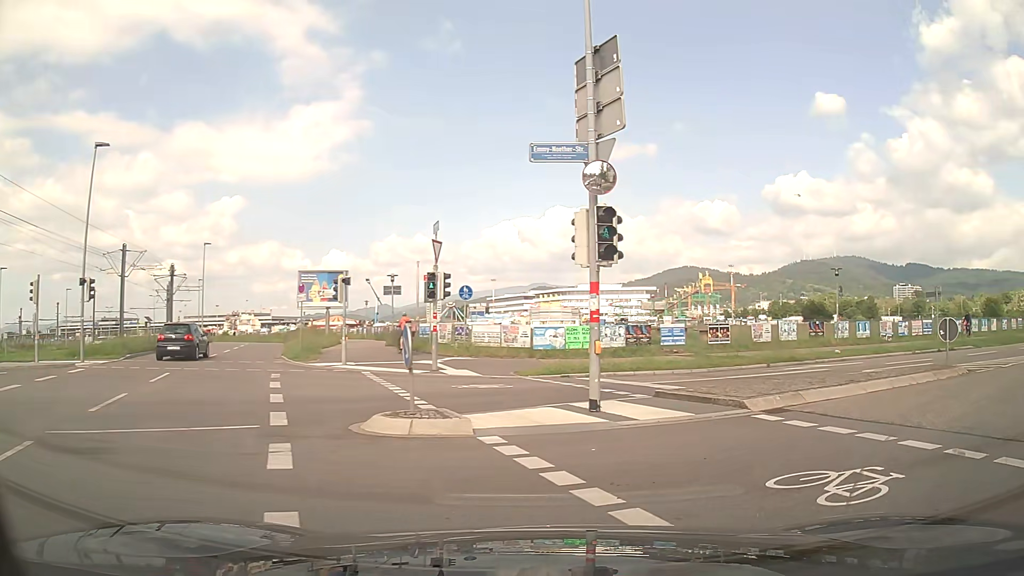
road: secondary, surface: asphalt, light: Day
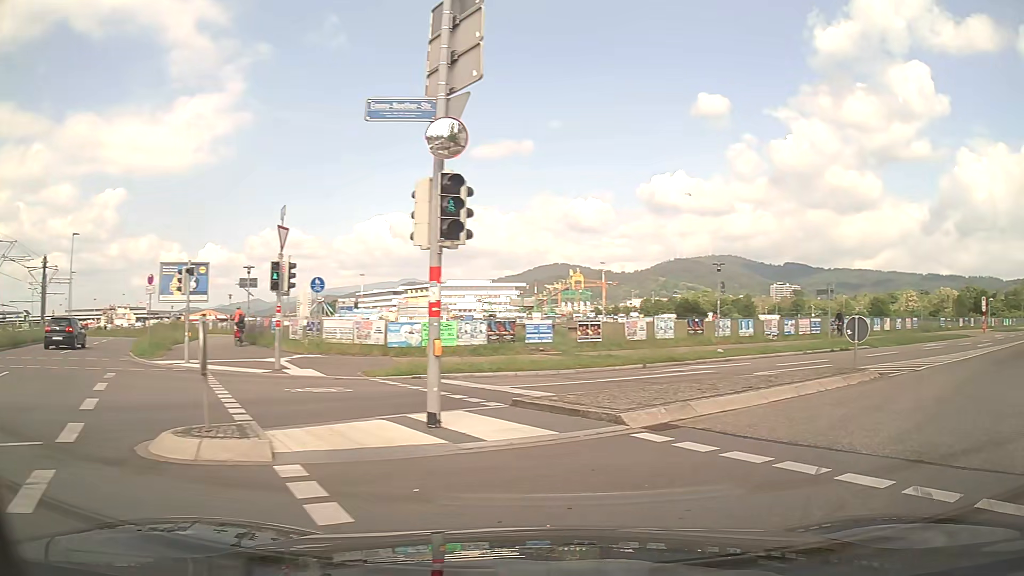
(+0.1, +2.0) m; +10°
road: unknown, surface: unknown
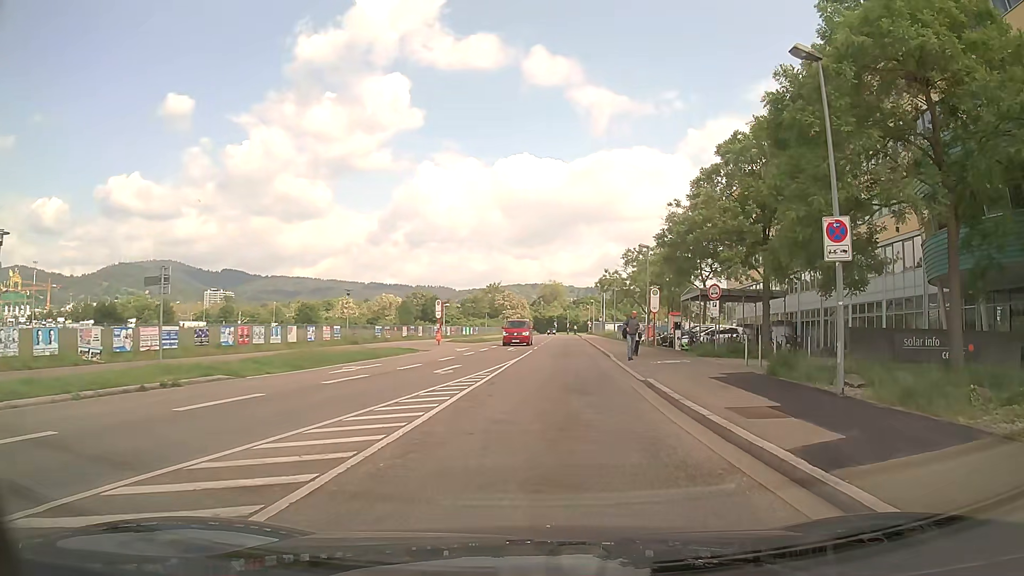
(+7.6, +12.5) m; +47°
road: unclassified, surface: asphalt
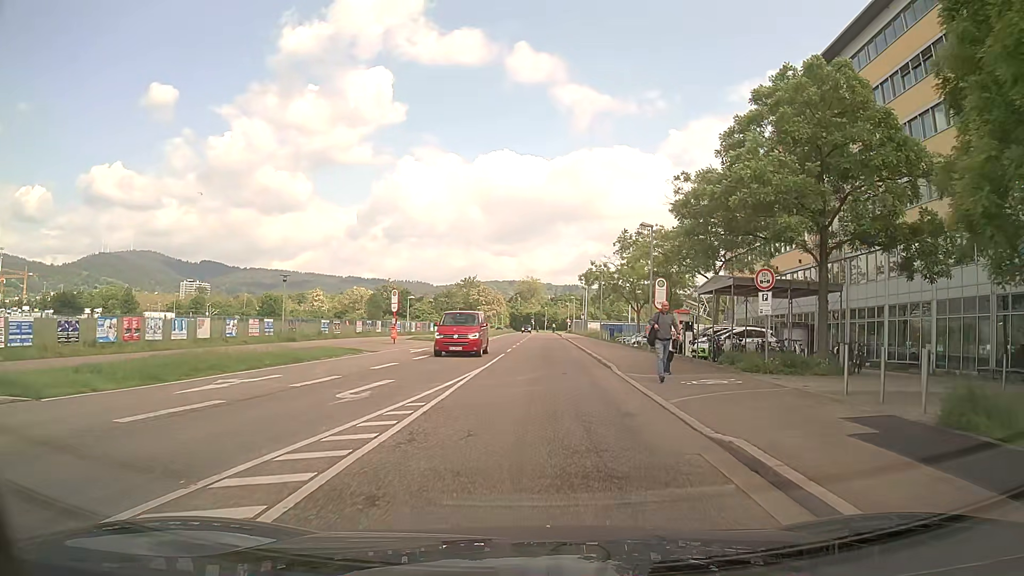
(+0.1, +8.3) m; +1°
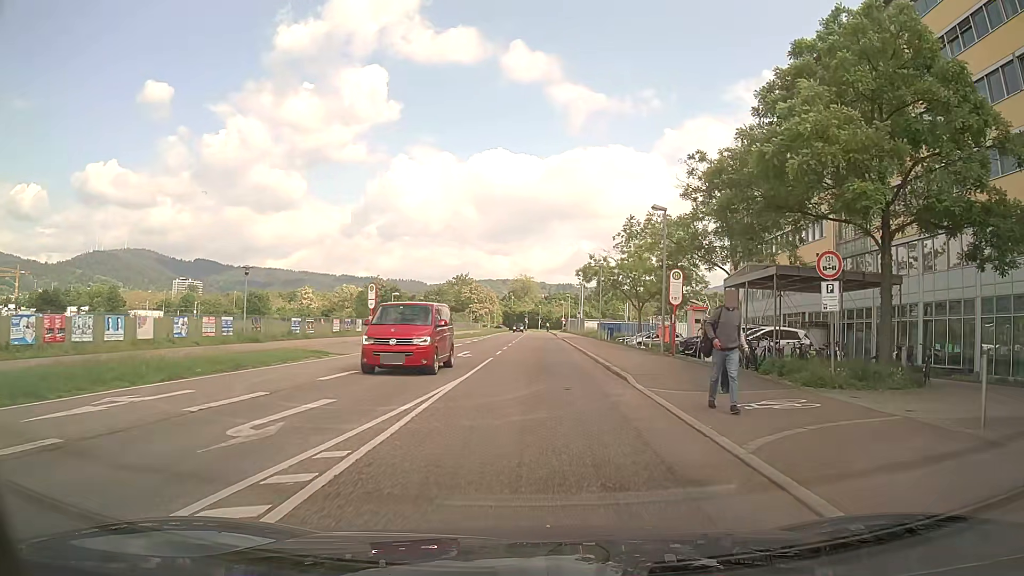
(0.0, +4.6) m; +1°
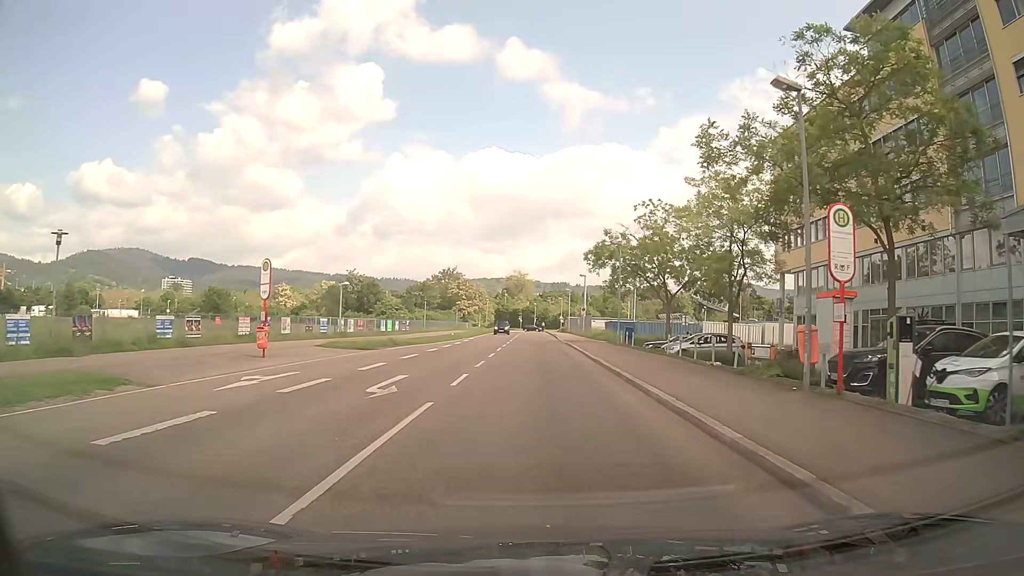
(0.0, +15.0) m; 0°
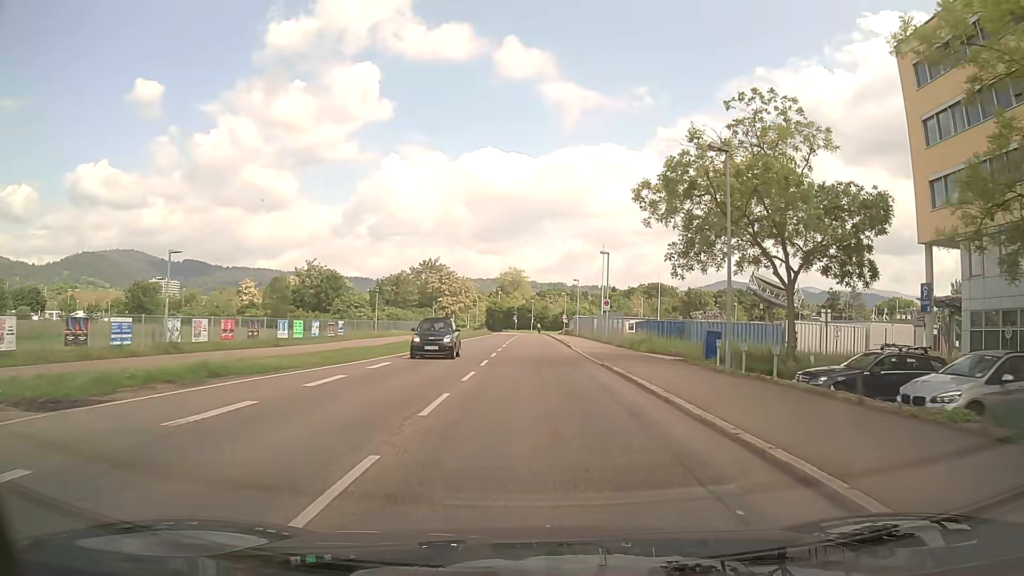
(+0.1, +22.8) m; +1°
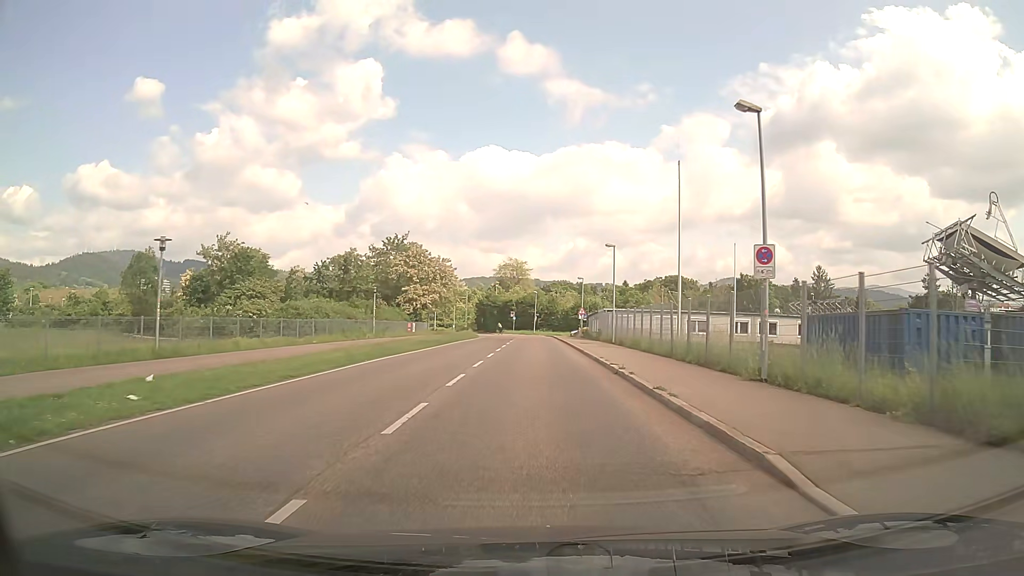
(+0.1, +31.9) m; -1°
(0, +10) (0, +20) (0, +30) (0, +40) (0, +50) (+1, +60) (+1, +70) (0, +80) (-2, +90) (-7, +99) m
